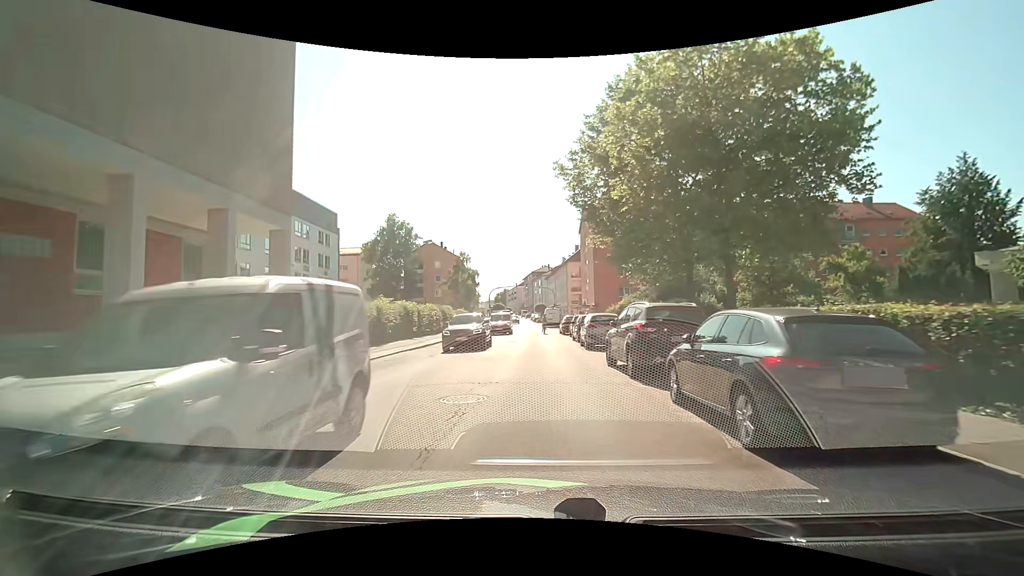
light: Day
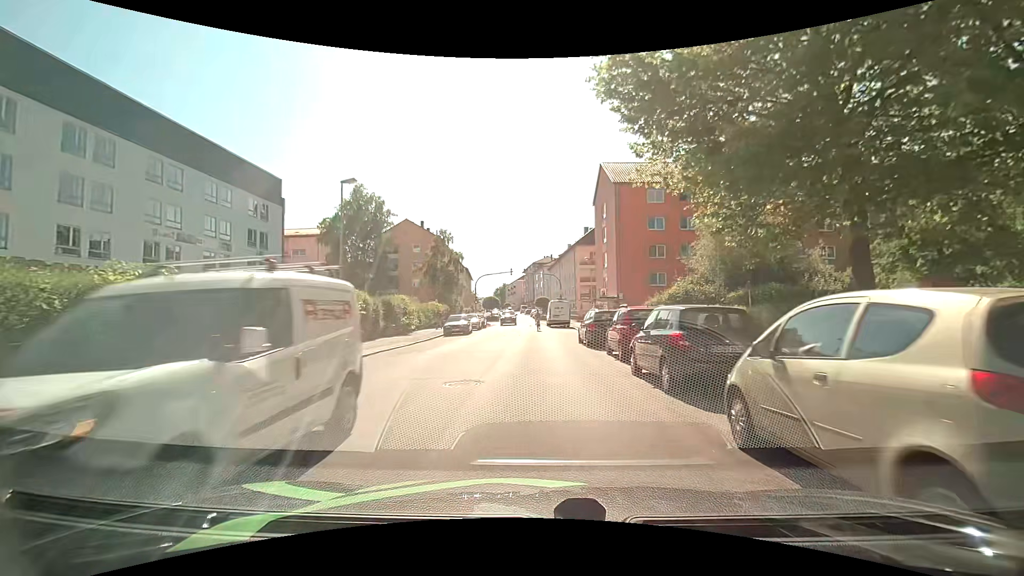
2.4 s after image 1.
(+0.2, +18.6) m; 0°
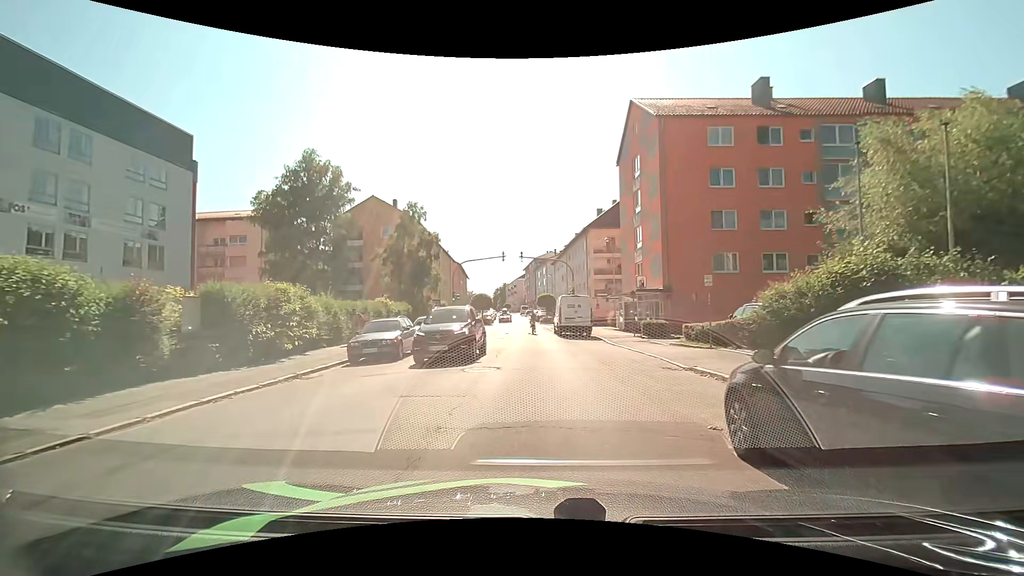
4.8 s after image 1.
(+0.1, +17.1) m; 0°
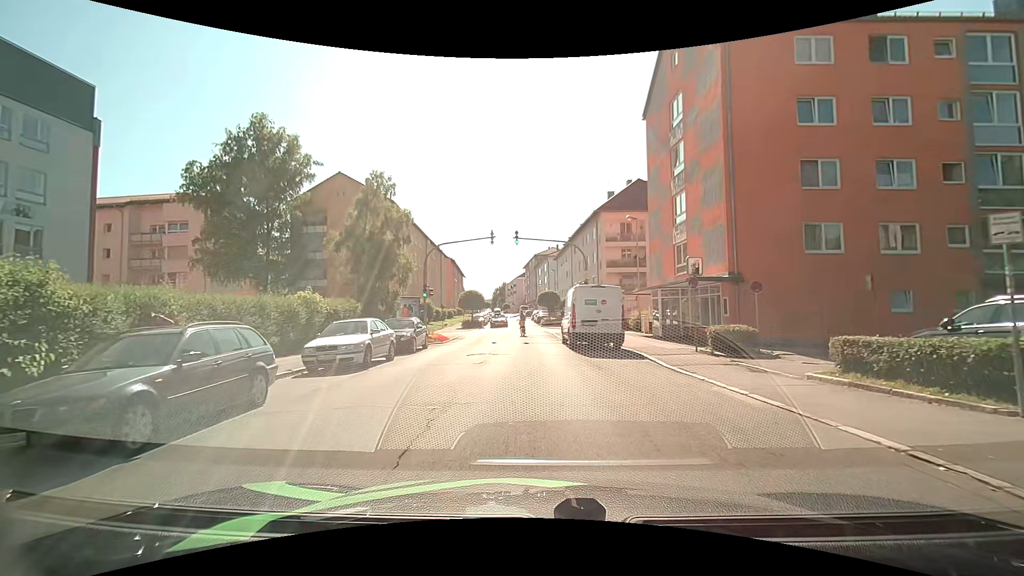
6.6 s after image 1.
(0.0, +10.8) m; 0°
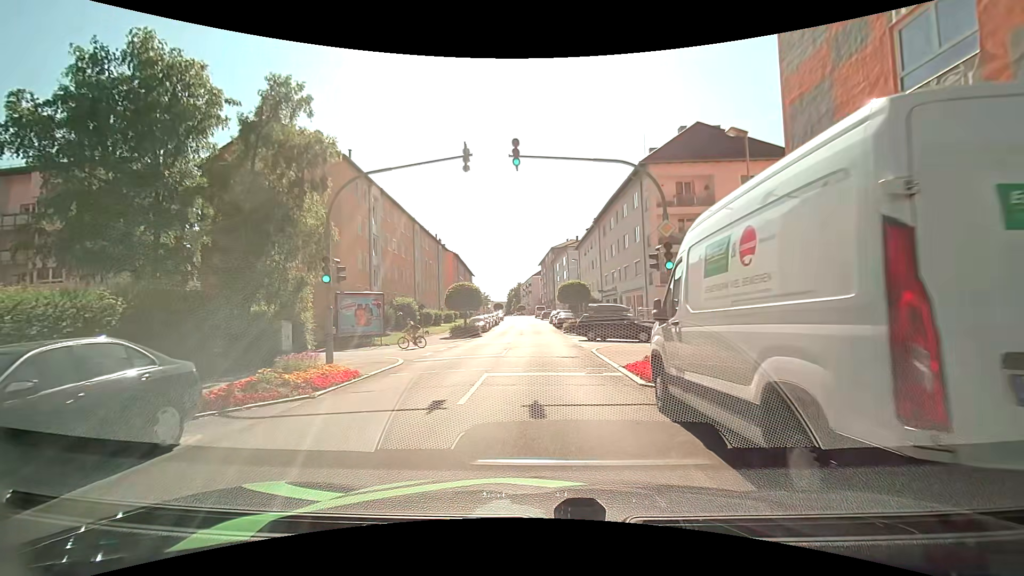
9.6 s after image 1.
(-0.3, +16.6) m; -2°
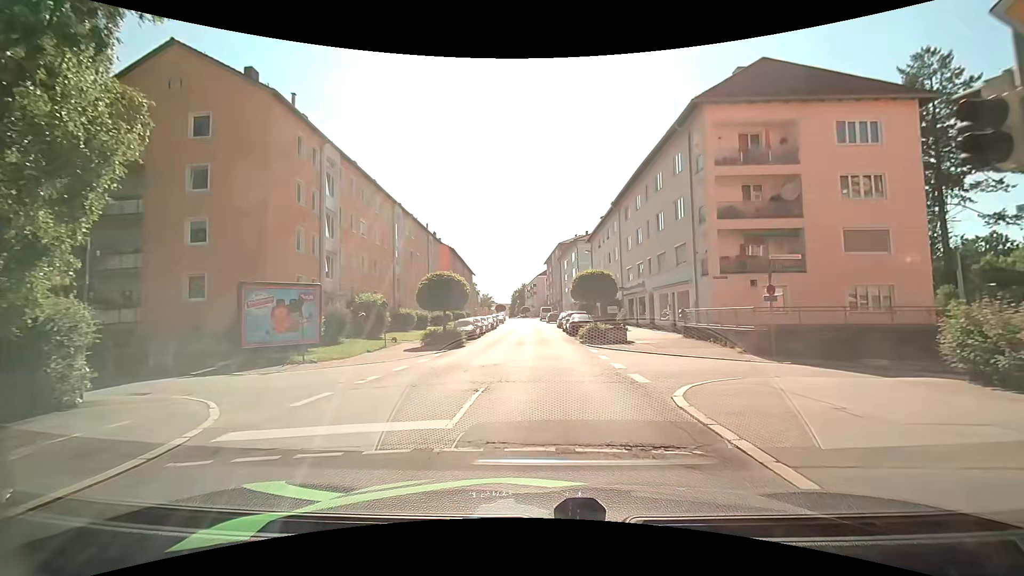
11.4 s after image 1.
(0.0, +10.8) m; 0°
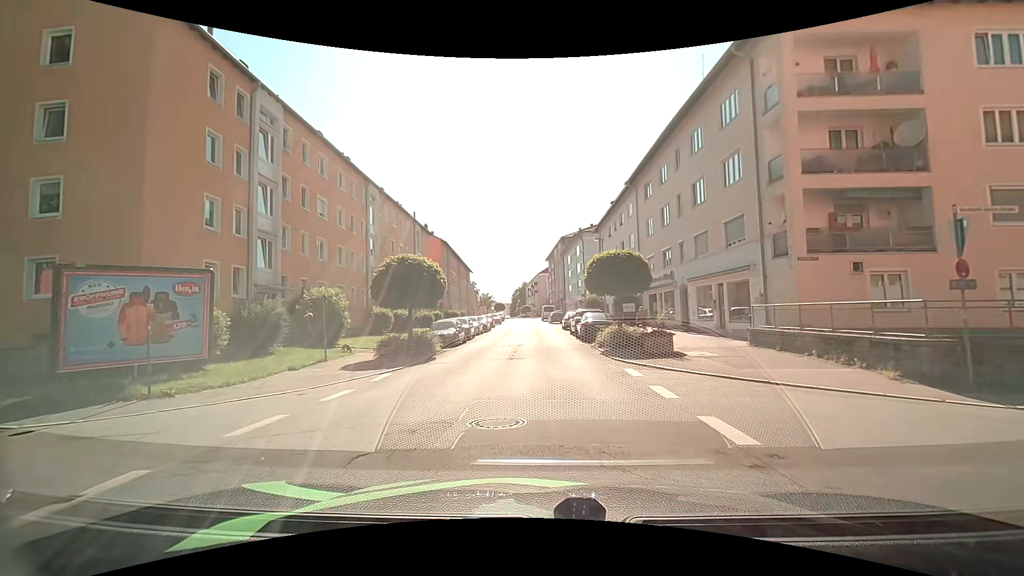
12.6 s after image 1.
(-0.1, +8.1) m; -1°
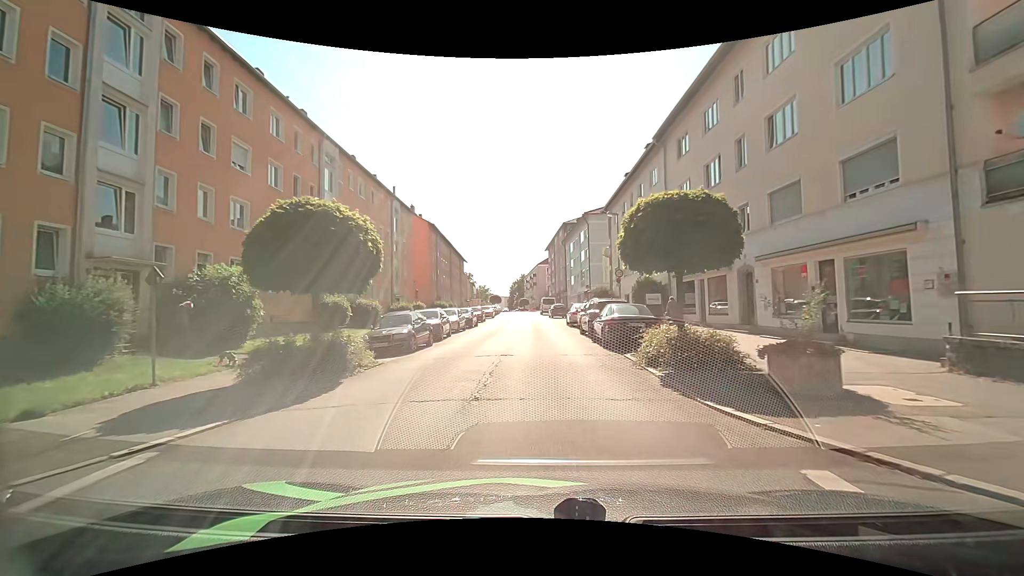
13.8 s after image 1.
(+0.1, +8.9) m; +1°
(0, +10) (0, +20) (0, +30) (0, +40) (-1, +50) (-1, +60) (-1, +70) (-2, +80) (-3, +90) (-3, +100) m
